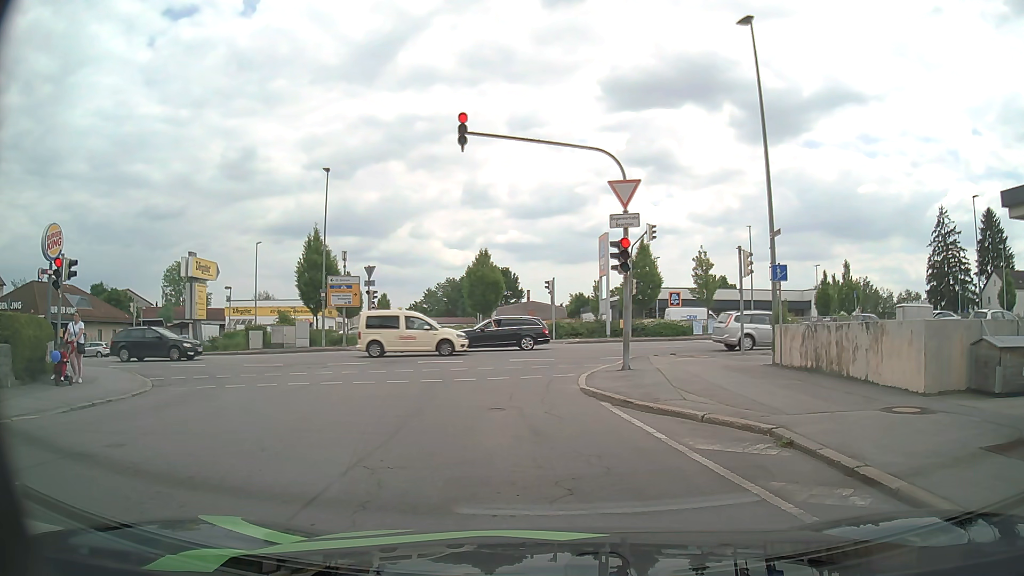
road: residential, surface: asphalt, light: Day
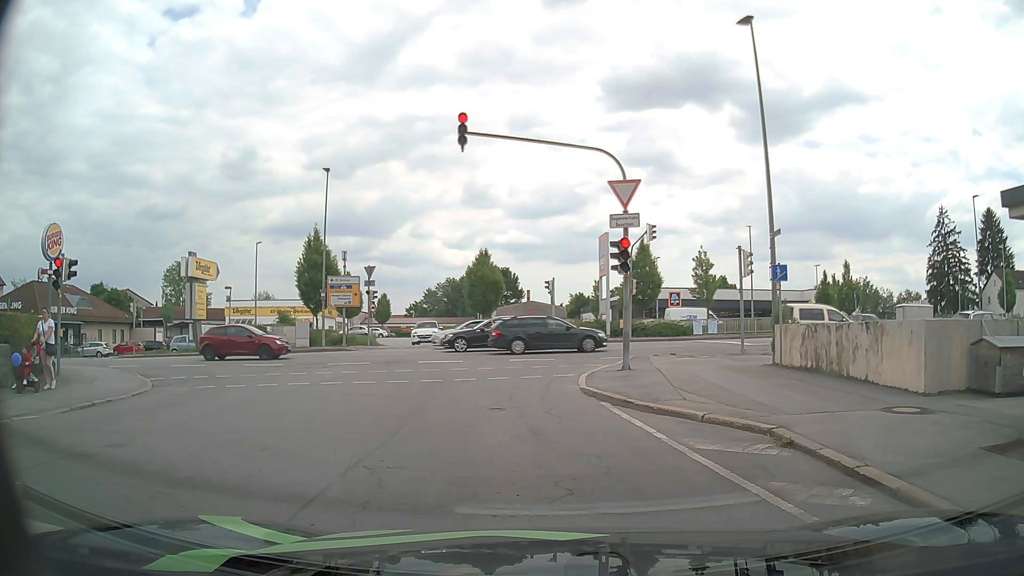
(0.0, 0.0) m; 0°
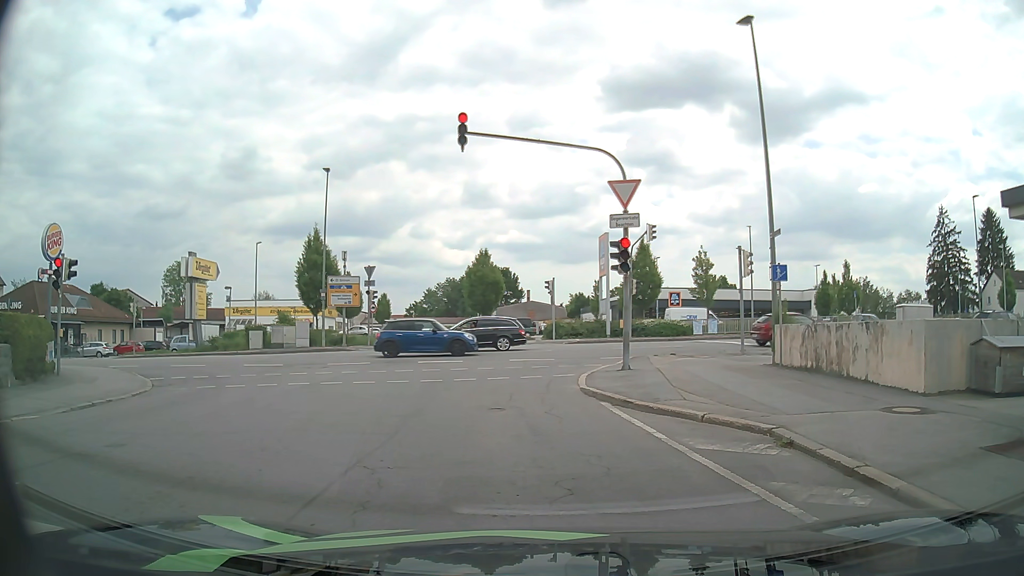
(0.0, 0.0) m; 0°
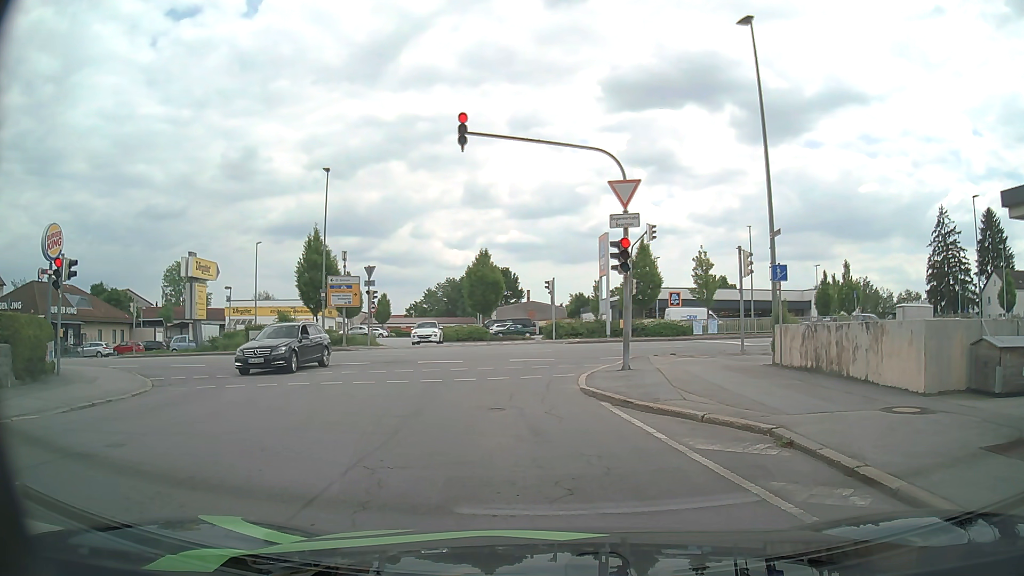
(0.0, 0.0) m; 0°
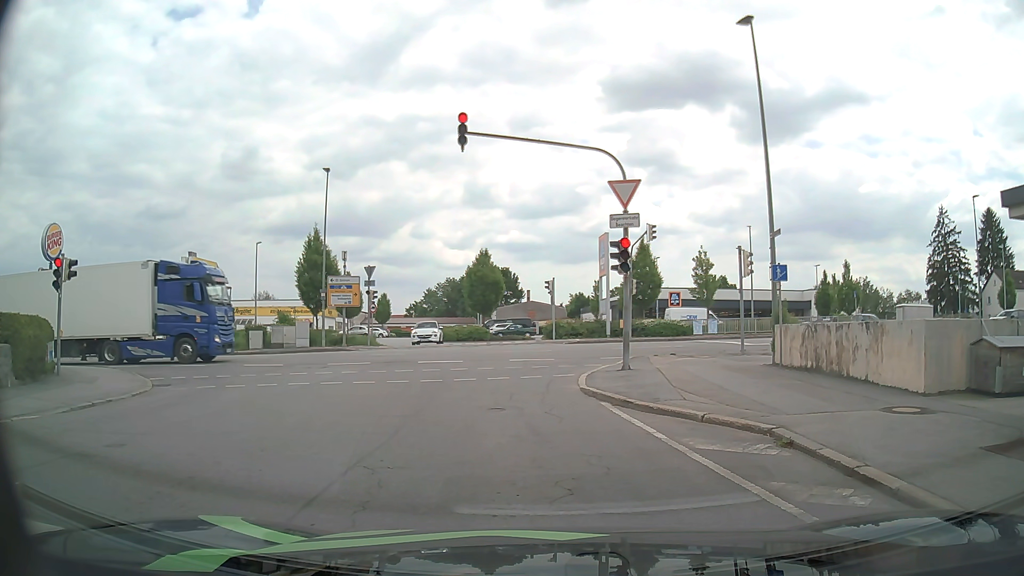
(0.0, 0.0) m; 0°
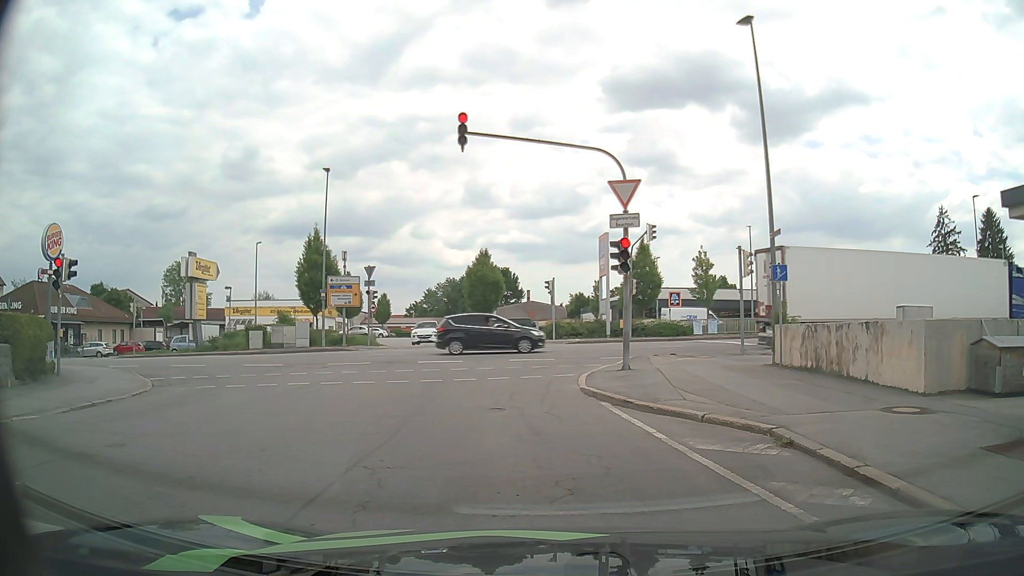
(0.0, 0.0) m; 0°
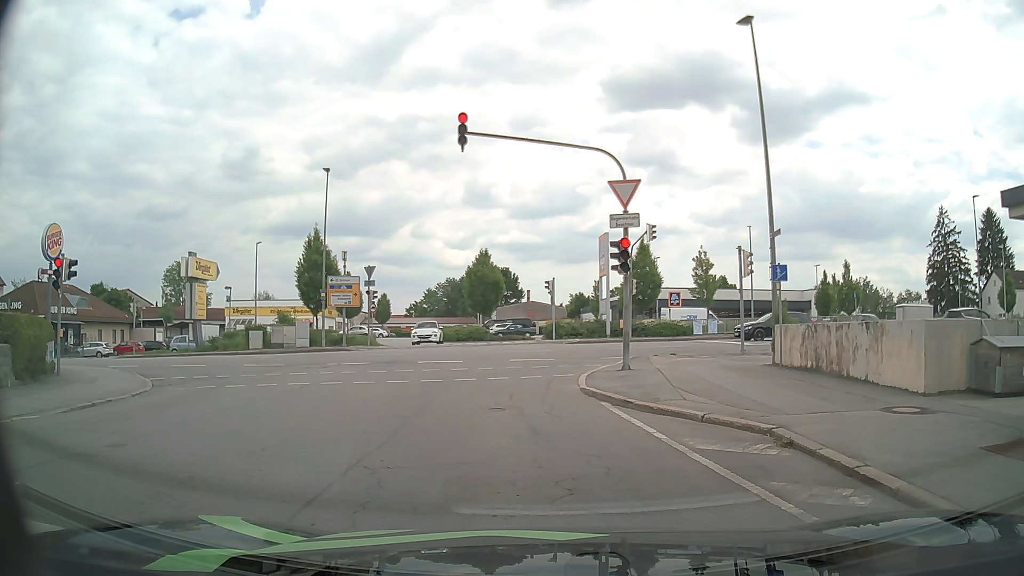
(0.0, 0.0) m; 0°
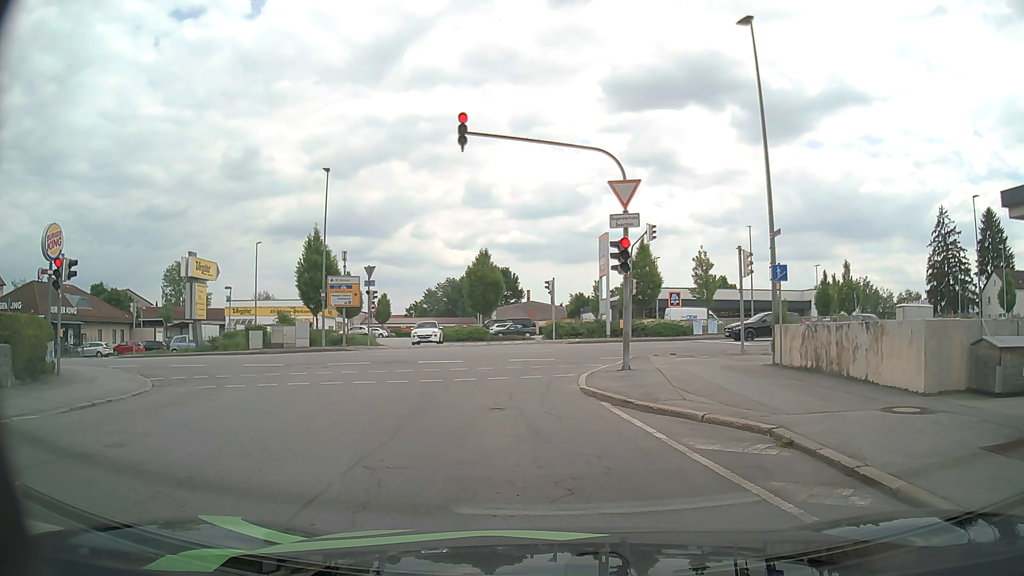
(0.0, 0.0) m; 0°
(0, +10) (0, +20) (+6, +28) (+15, +30) (+25, +31) (+35, +31) (+45, +32) (+55, +32) (+65, +32) (+75, +32) m
